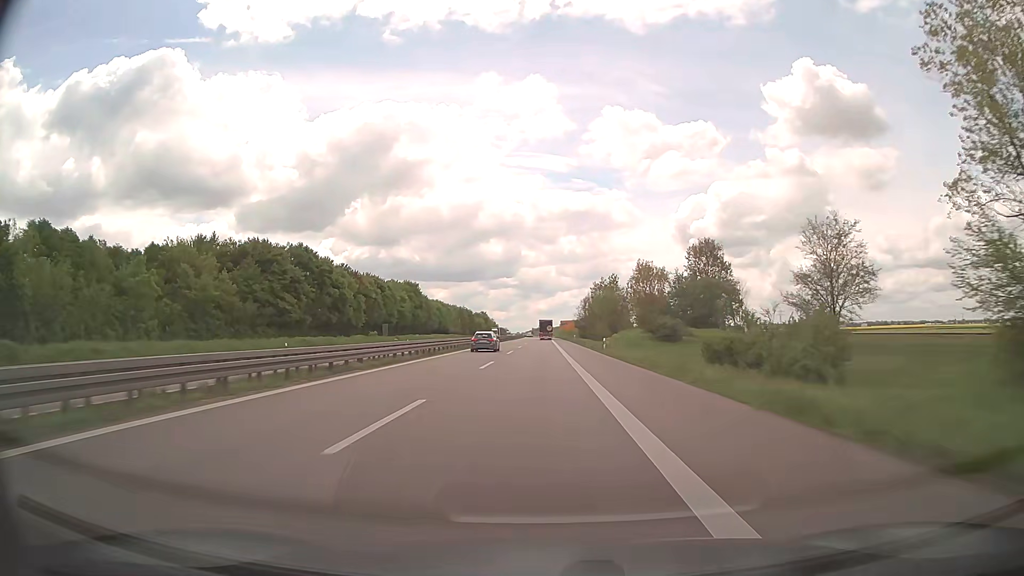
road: trunk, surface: asphalt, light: Day
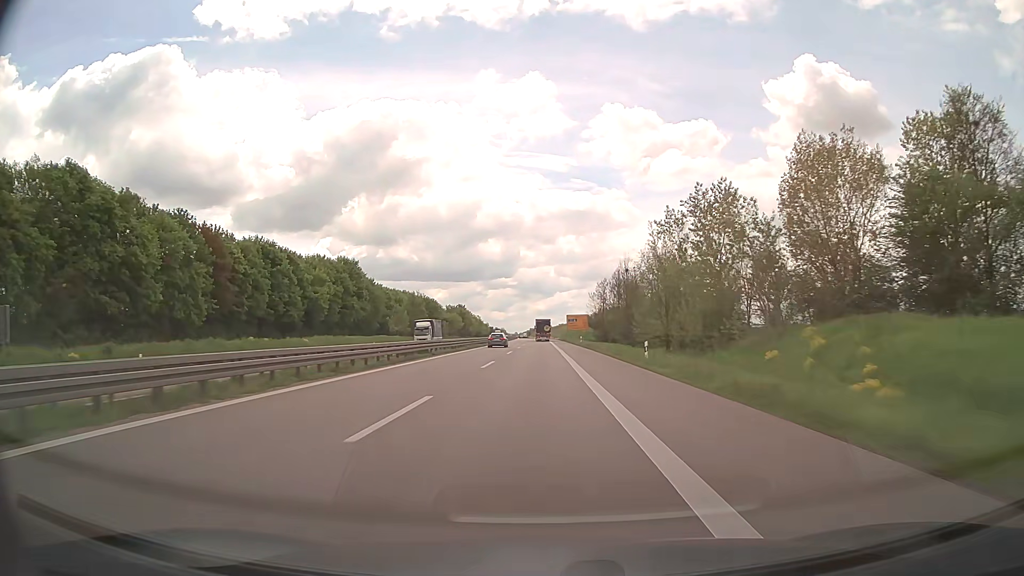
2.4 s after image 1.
(+0.1, +71.2) m; 0°
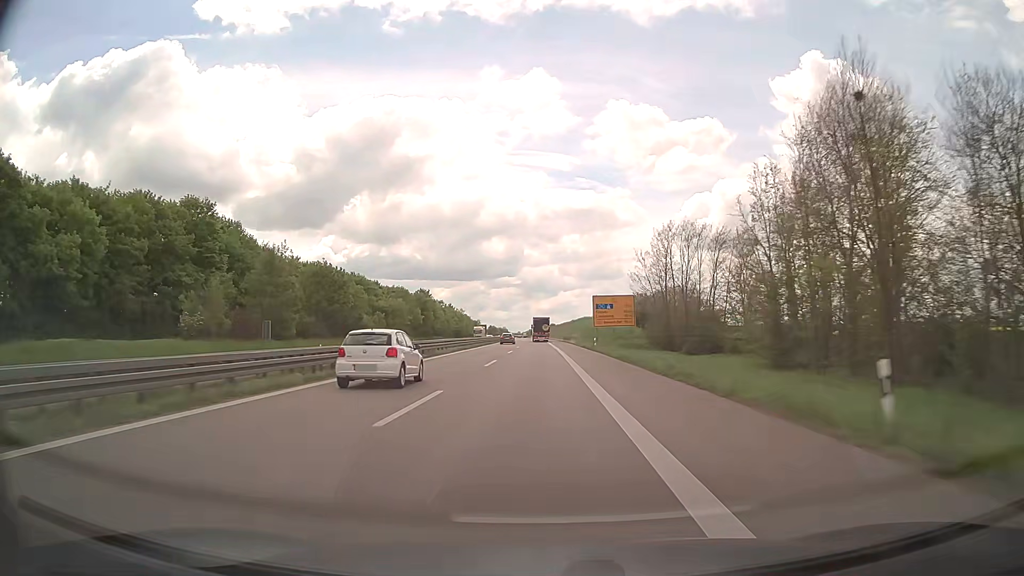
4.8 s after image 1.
(0.0, +70.6) m; 0°
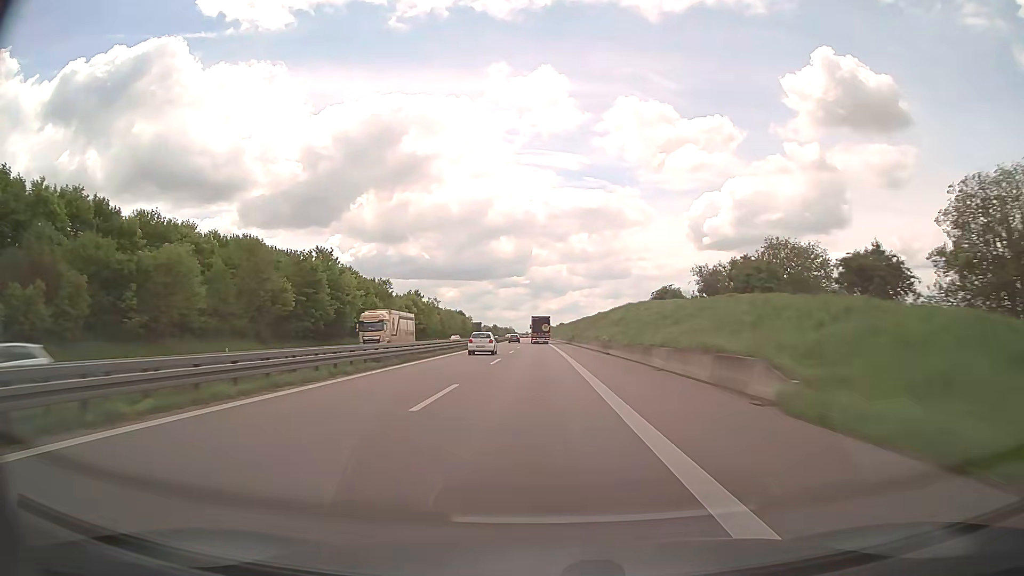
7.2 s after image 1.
(-0.5, +70.2) m; -1°
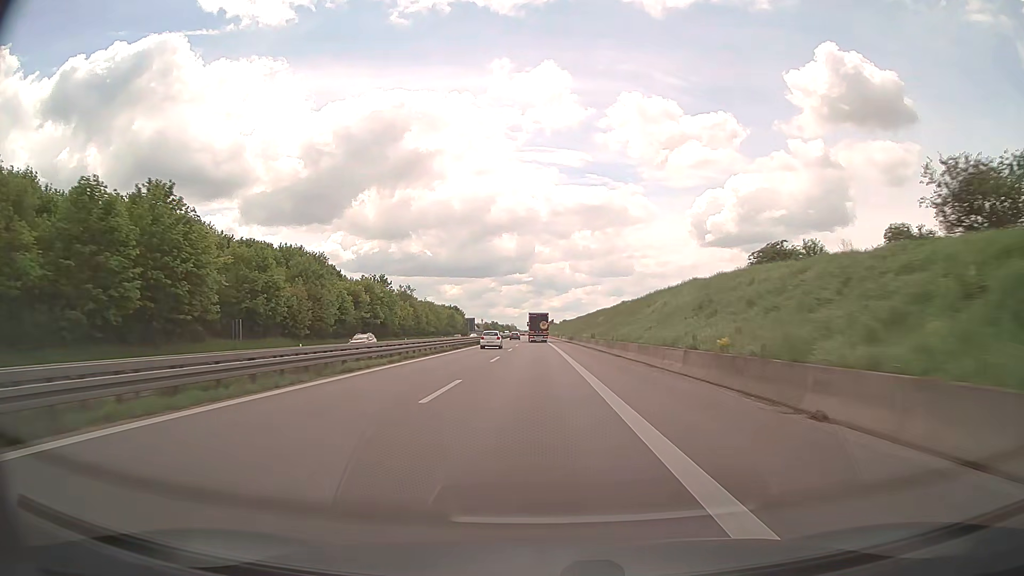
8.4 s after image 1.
(-0.1, +35.0) m; 0°
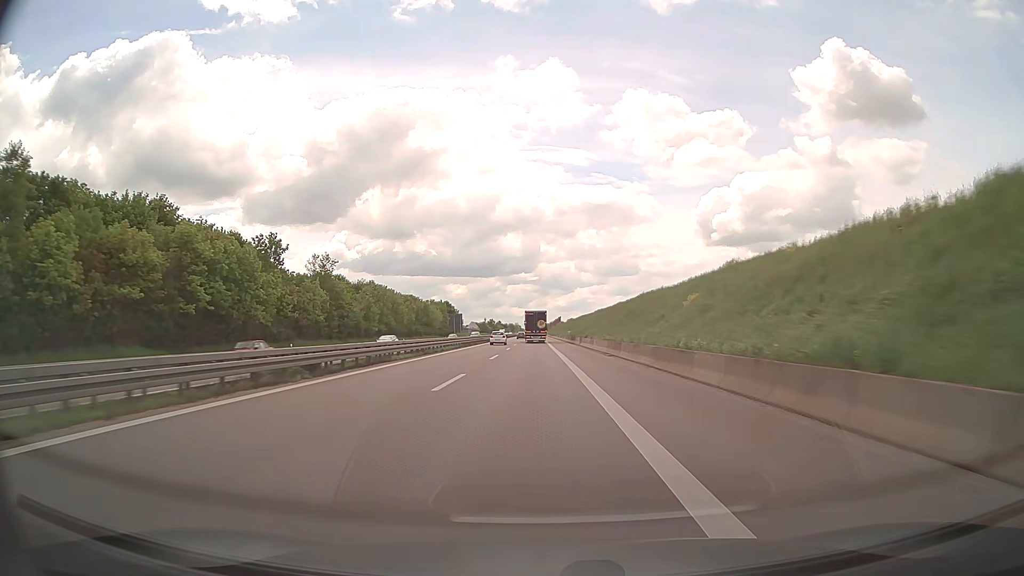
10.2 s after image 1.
(-0.2, +51.4) m; 0°
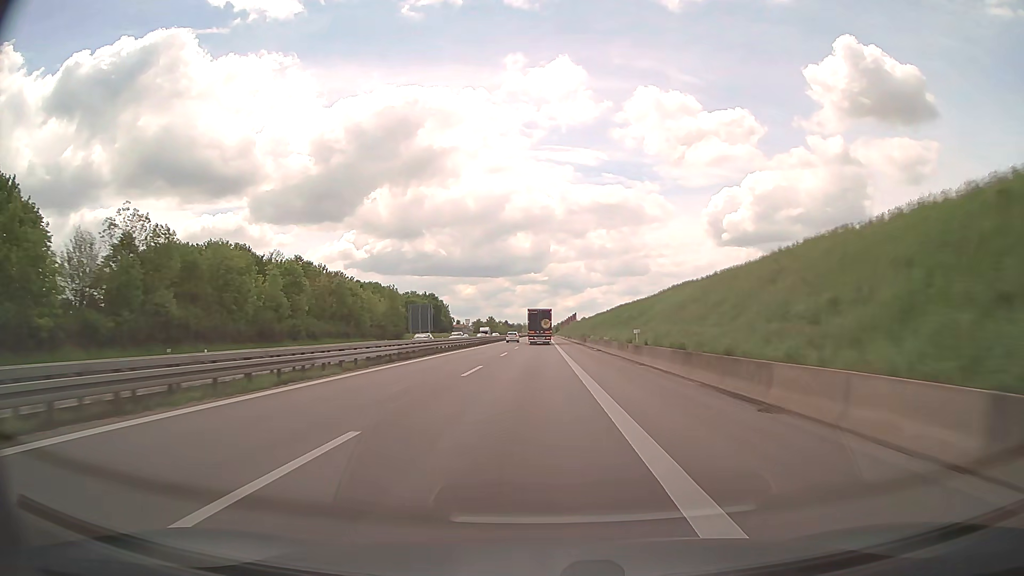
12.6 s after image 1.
(-0.6, +66.5) m; -1°
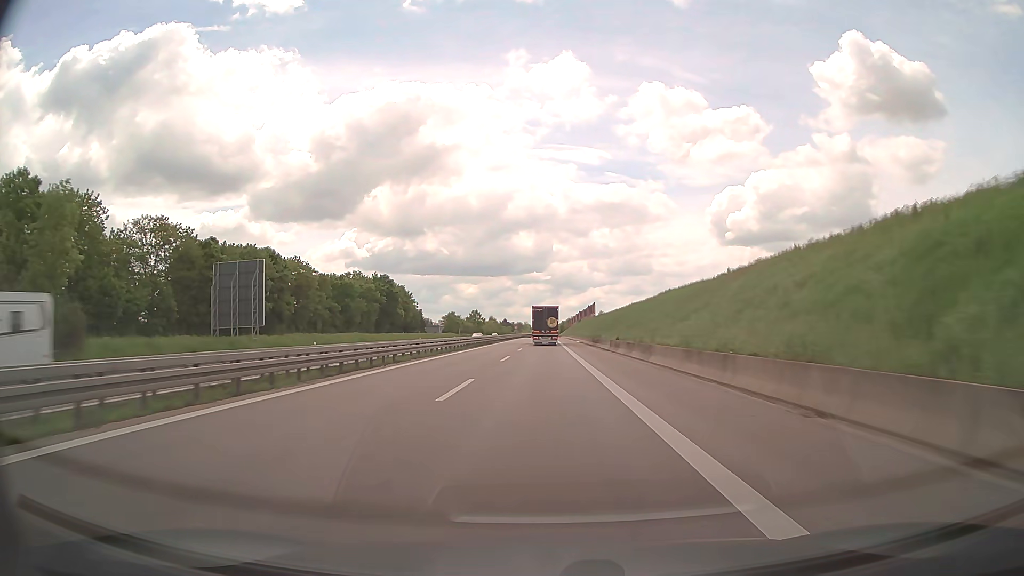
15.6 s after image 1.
(-0.3, +79.8) m; 0°
(0, +10) (0, +20) (0, +30) (0, +40) (0, +50) (0, +60) (0, +70) (+1, +80) (+1, +90) (+1, +100) m
